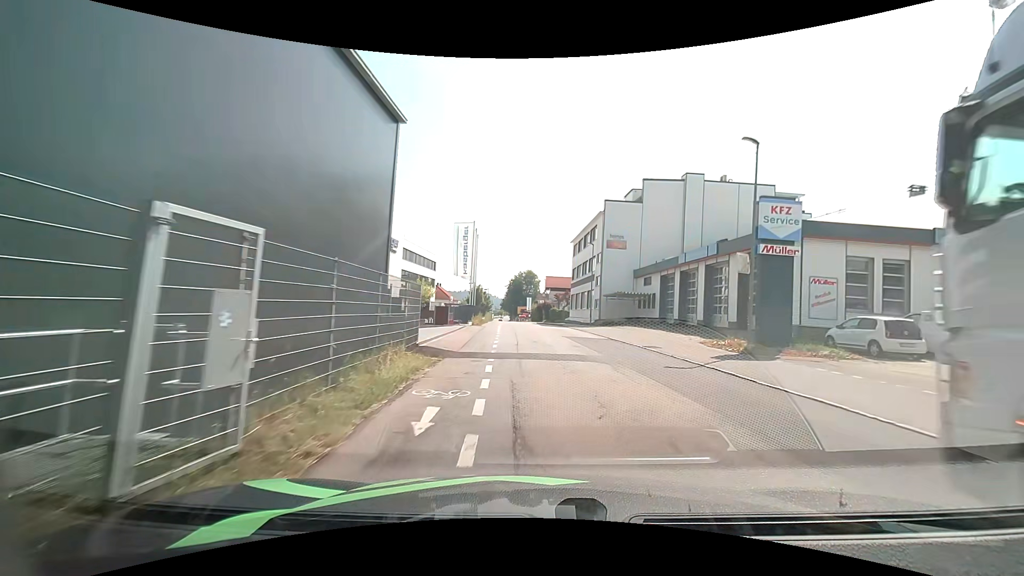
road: residential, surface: asphalt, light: Day
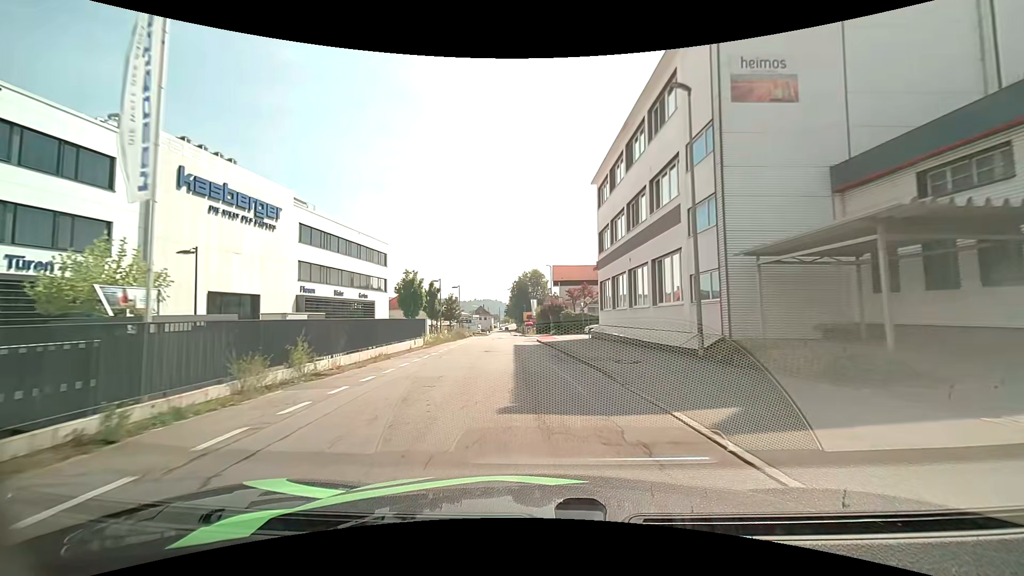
(+0.7, +35.6) m; -2°
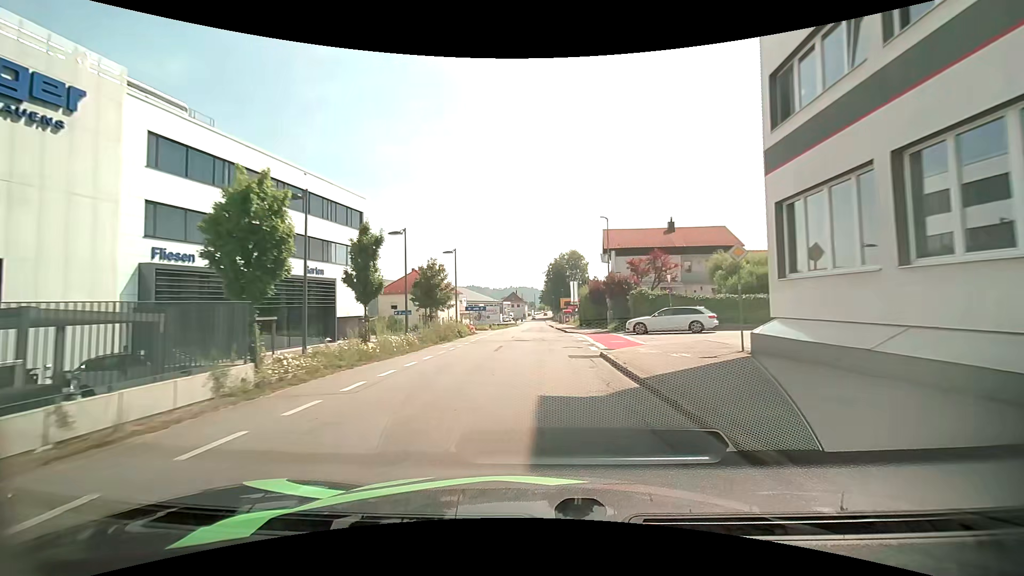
(-0.9, +22.9) m; -3°
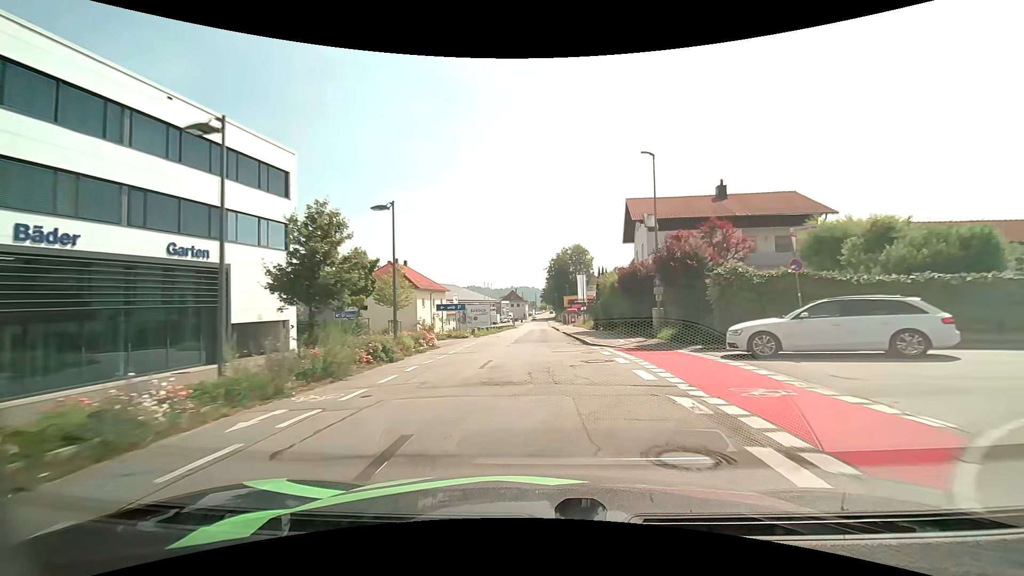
(-0.2, +14.6) m; 0°
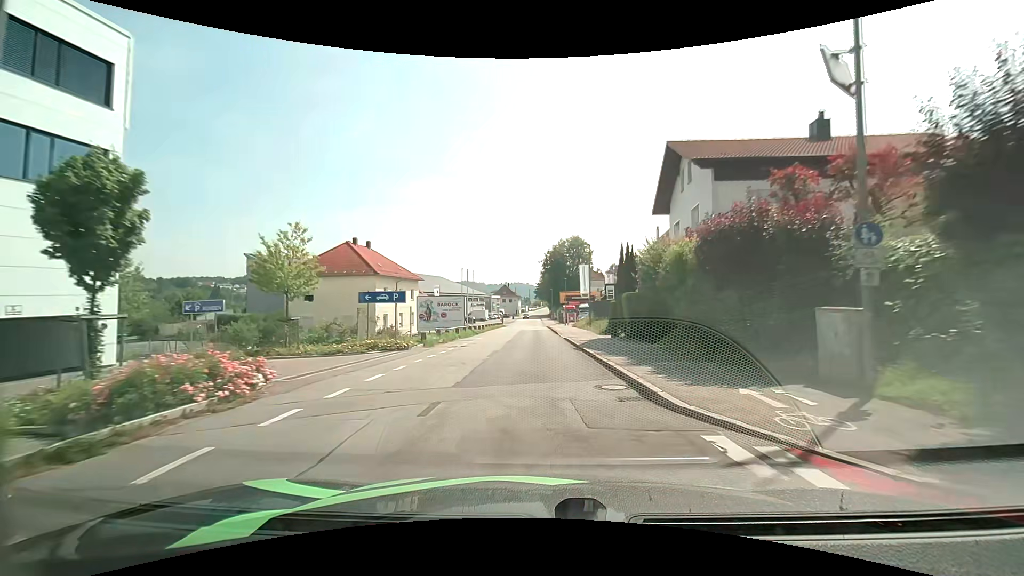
(0.0, +14.3) m; 0°
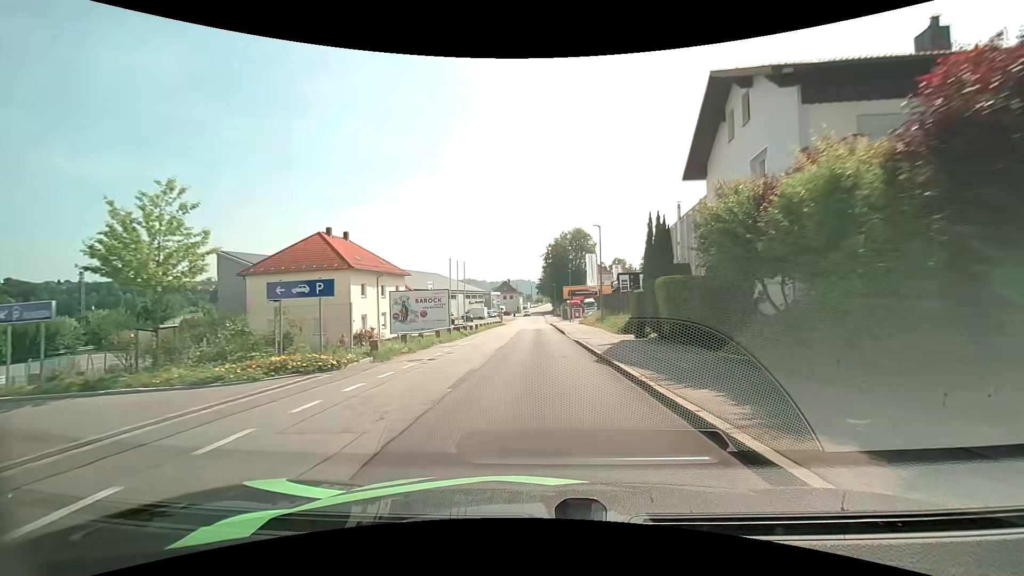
(0.0, +7.3) m; 0°
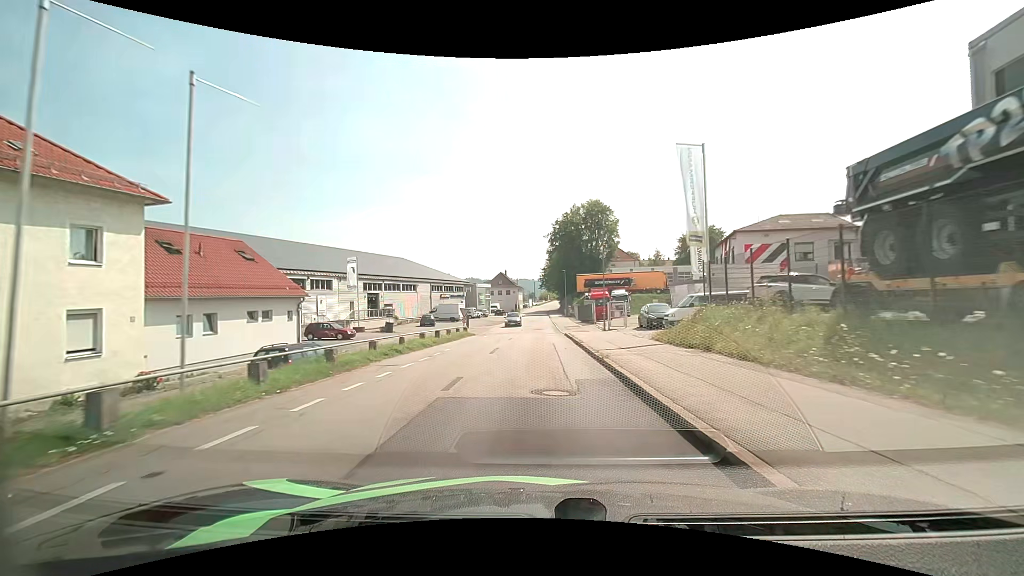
(+0.1, +38.4) m; 0°
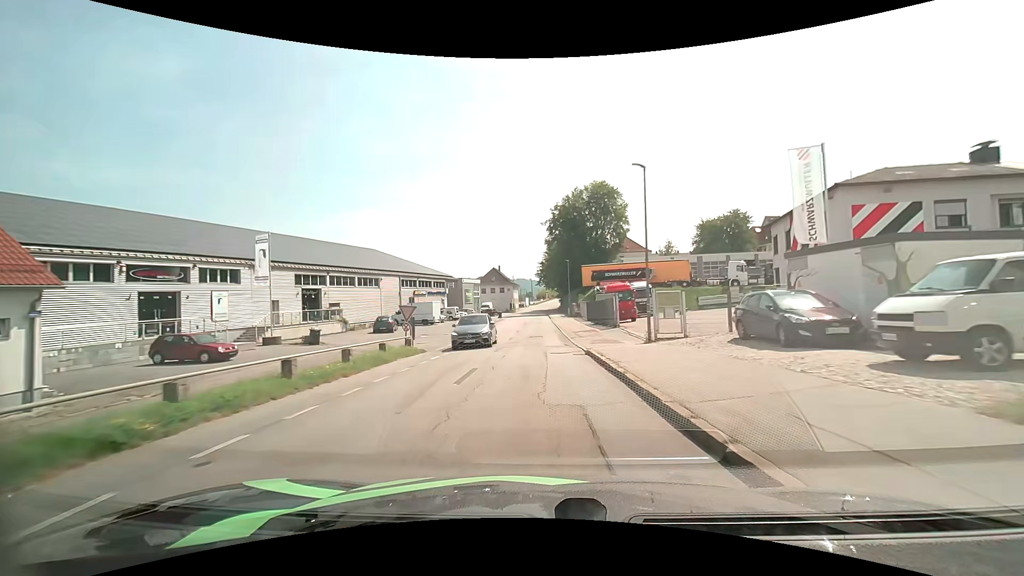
(-0.1, +16.3) m; 0°
(0, +10) (0, +20) (0, +30) (0, +40) (0, +50) (0, +60) (0, +70) (0, +80) (0, +90) (0, +100) m
